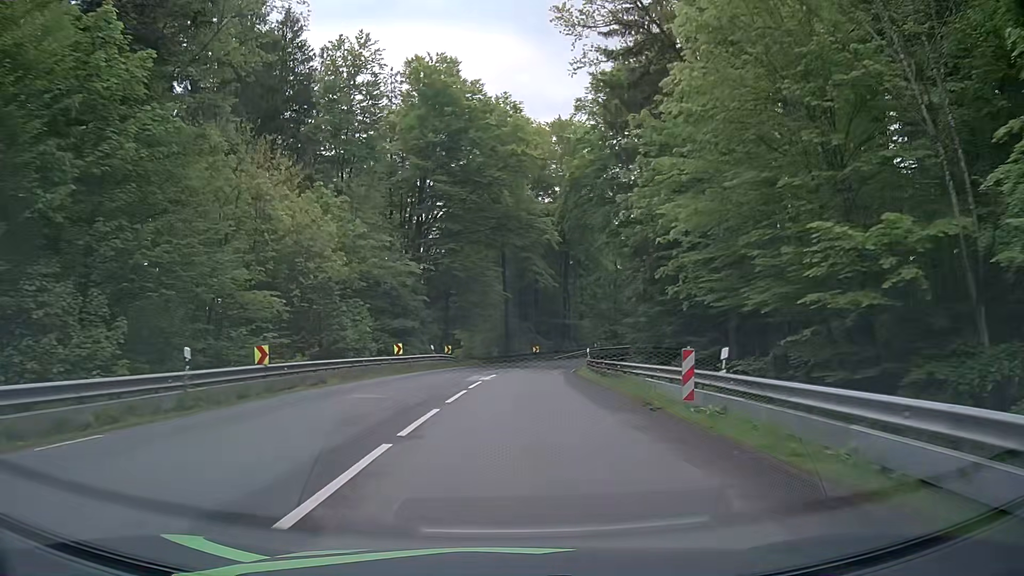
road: secondary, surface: asphalt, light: Day
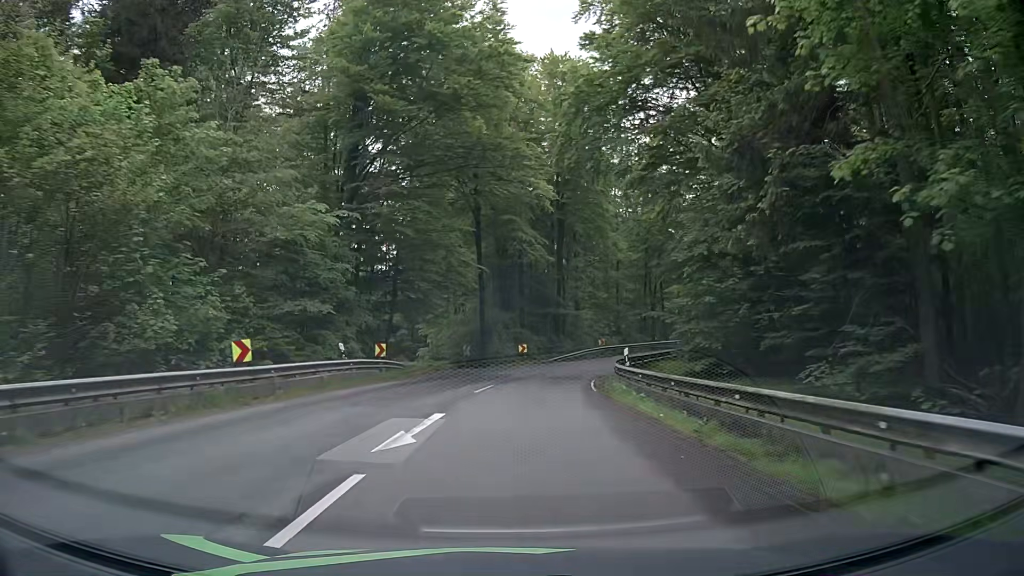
(+0.3, +18.2) m; +2°
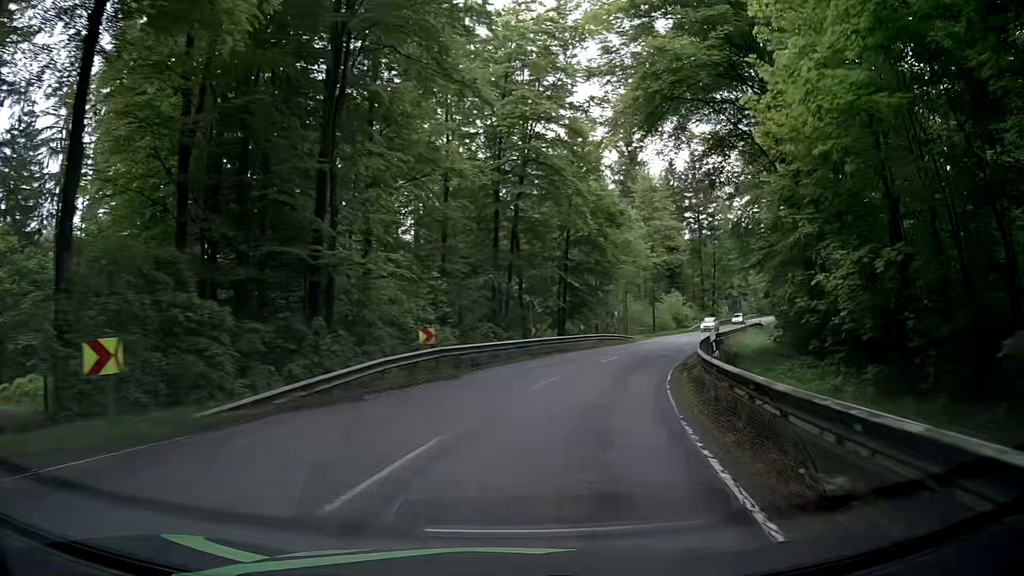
(+3.5, +36.0) m; +15°
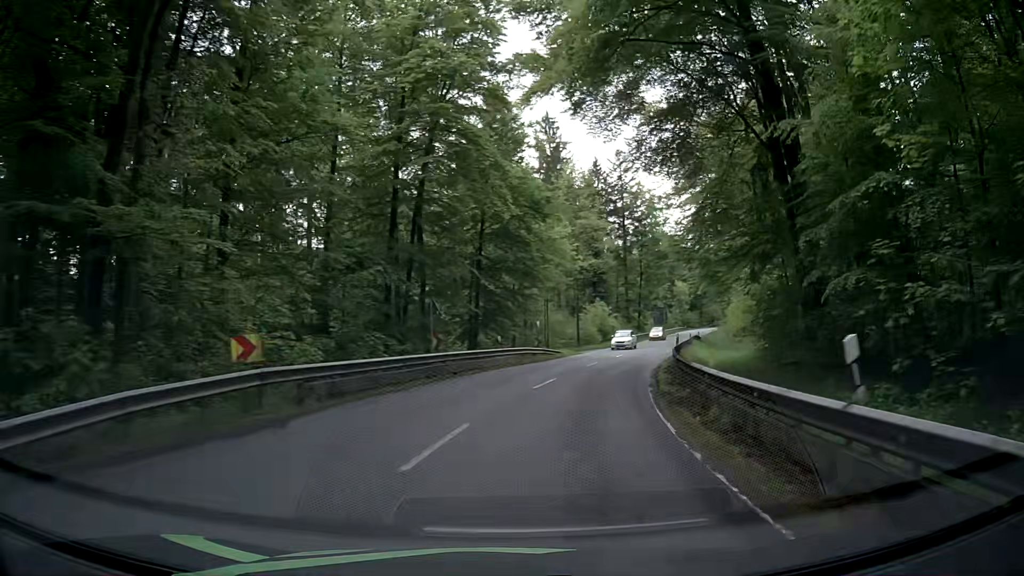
(+0.6, +9.0) m; +8°
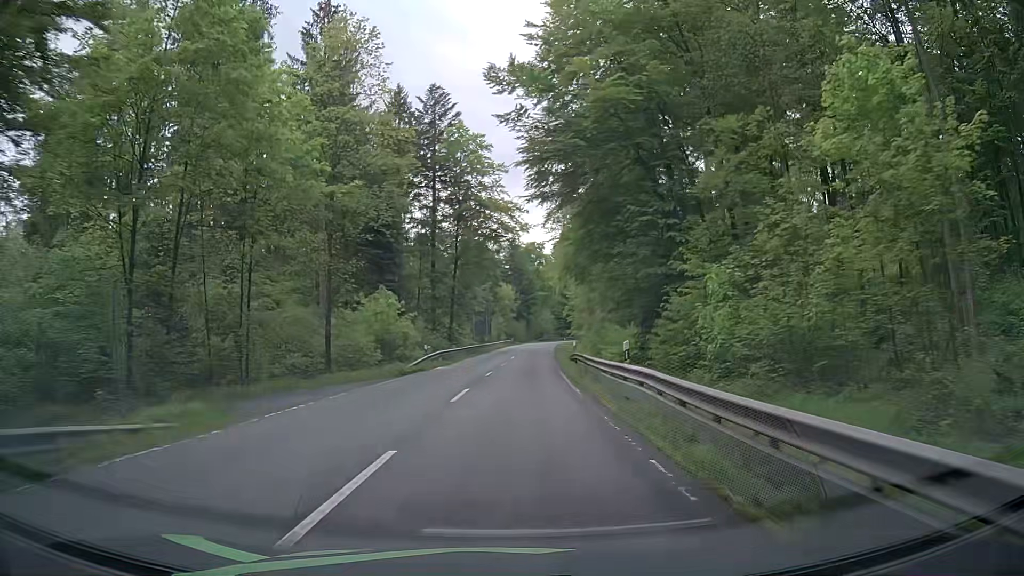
(+6.5, +35.0) m; +17°
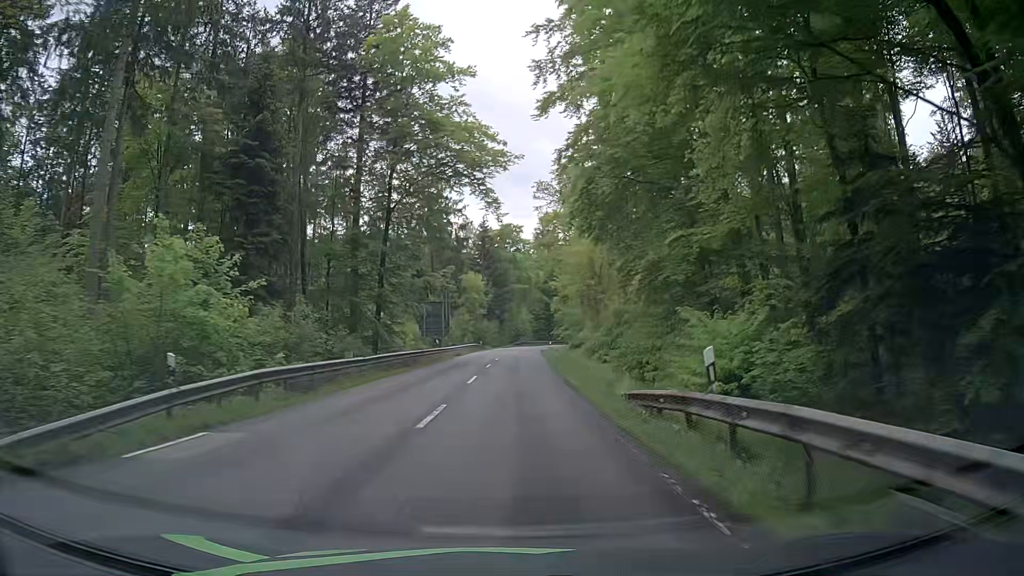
(+0.8, +27.0) m; +3°
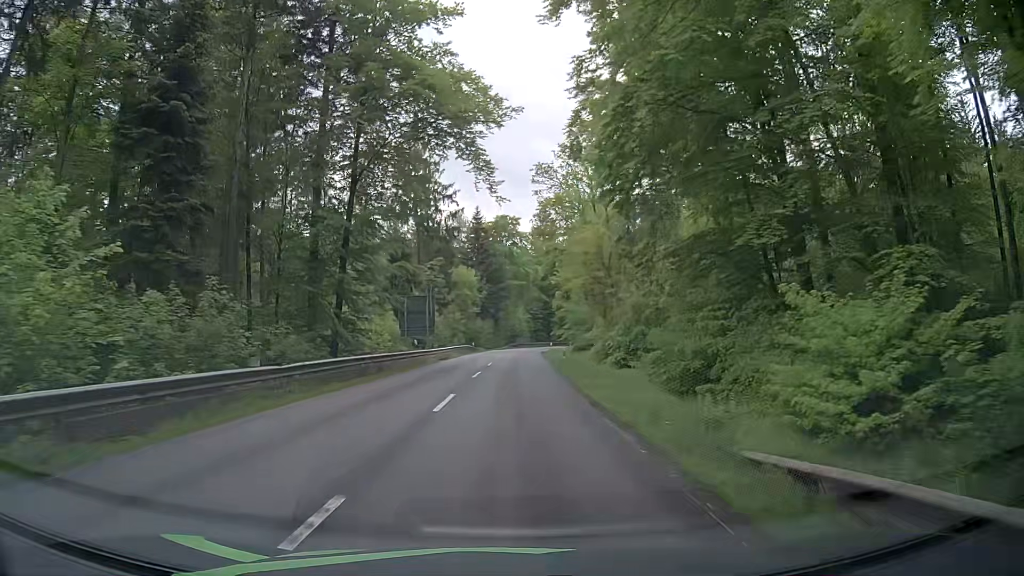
(0.0, +9.0) m; 0°
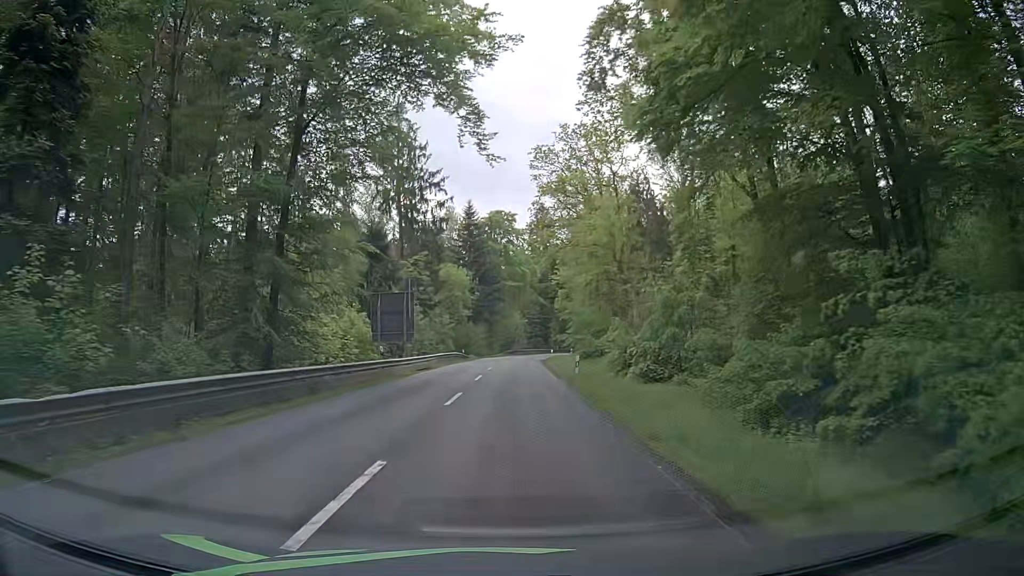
(0.0, +9.1) m; 0°
(0, +10) (0, +20) (0, +30) (+1, +40) (+1, +50) (+2, +60) (+2, +70) (+3, +80) (+5, +90) (+7, +100) m
